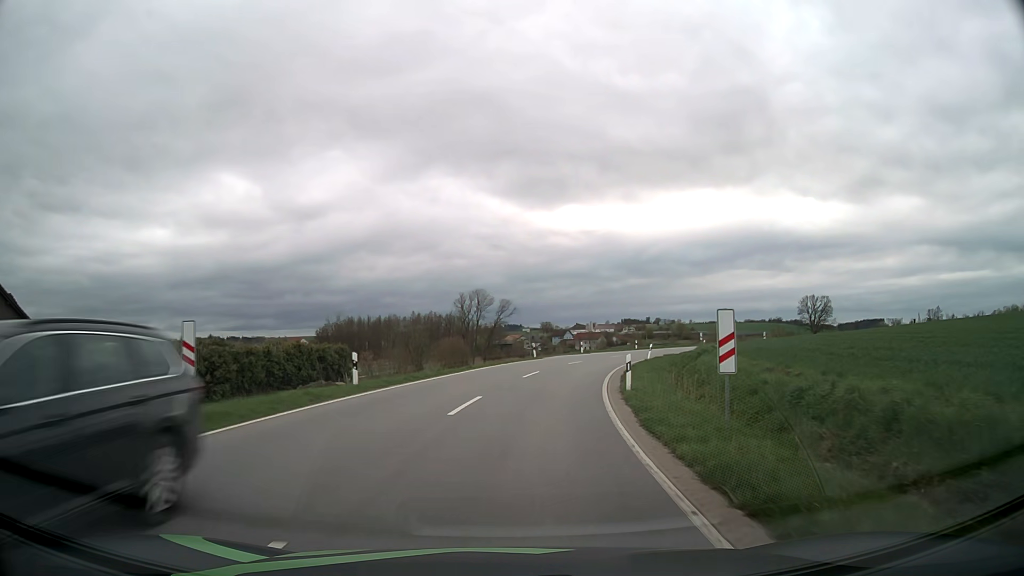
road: tertiary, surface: asphalt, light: Day
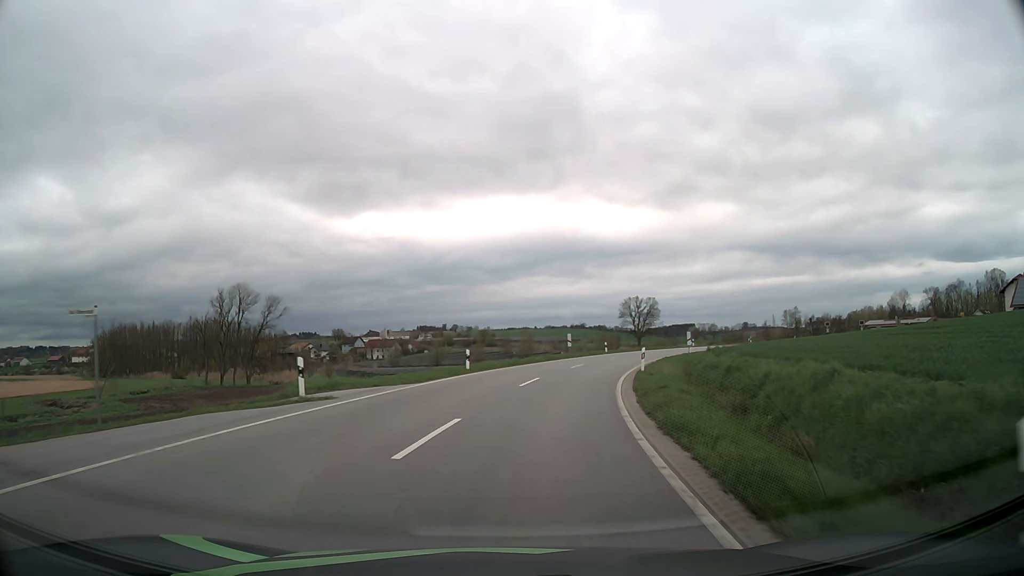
(+5.8, +39.9) m; +17°
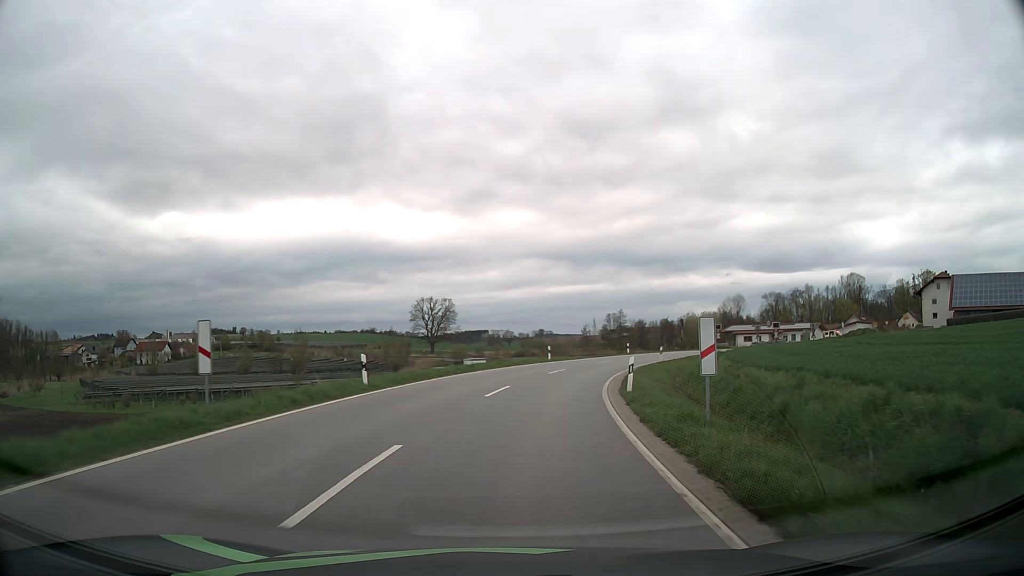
(+6.2, +38.1) m; +18°
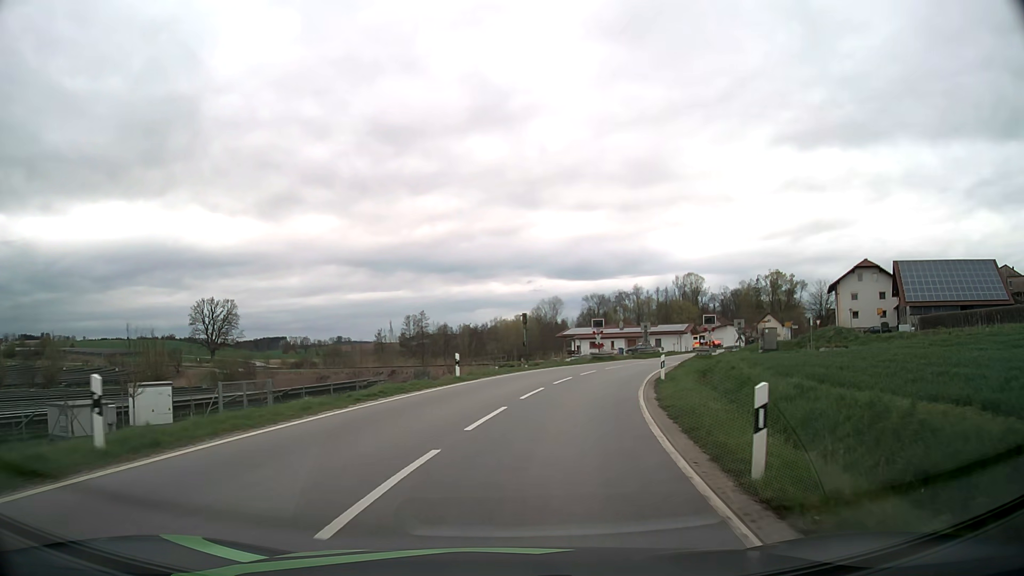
(+4.8, +35.3) m; +17°
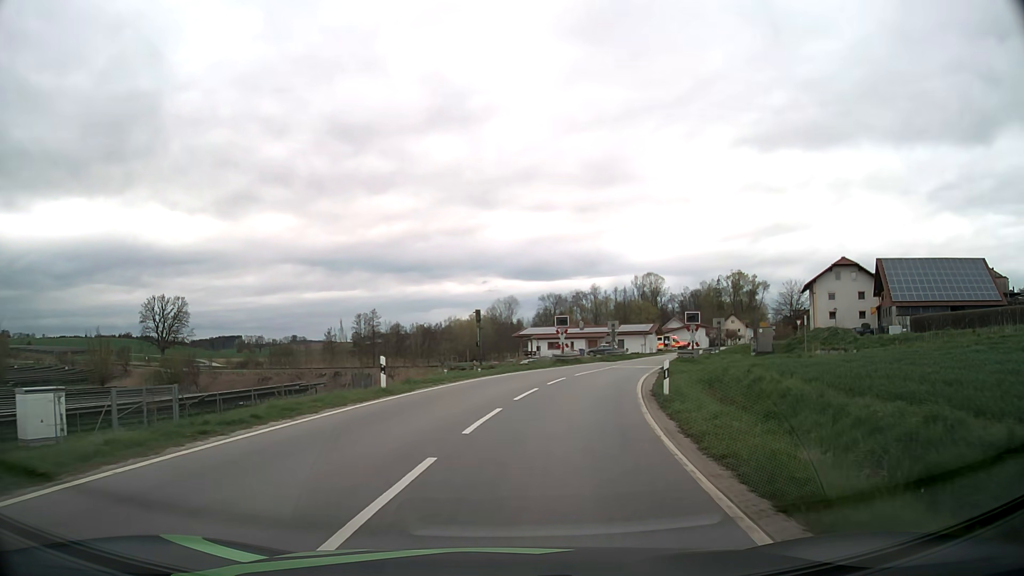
(+0.2, +6.4) m; +4°
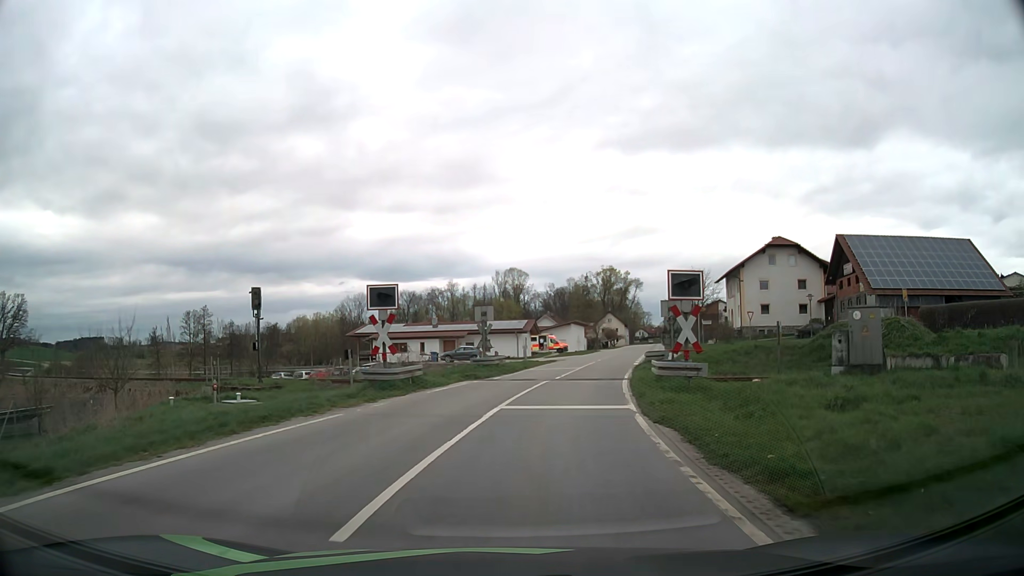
(+2.7, +23.1) m; +12°
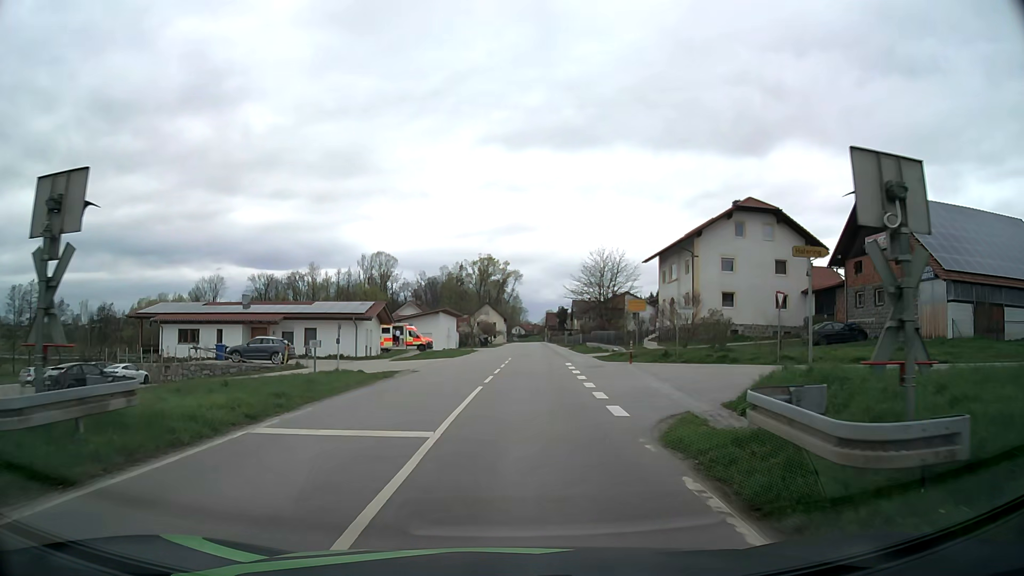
(+2.7, +25.8) m; +11°
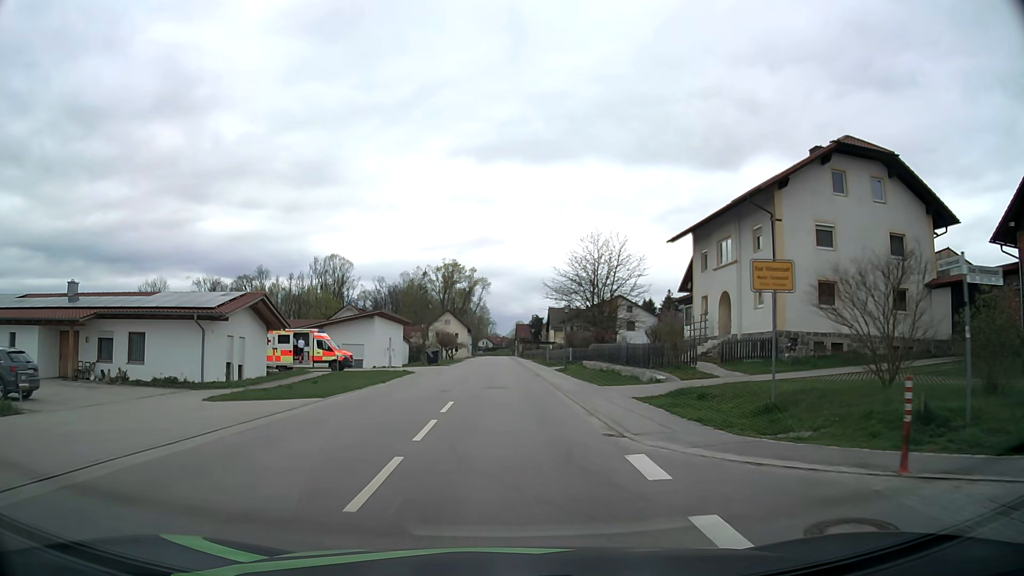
(+0.8, +22.5) m; +3°
(0, +10) (0, +20) (0, +30) (0, +40) (0, +50) (0, +60) (0, +70) (0, +80) (0, +90) (0, +100) m
